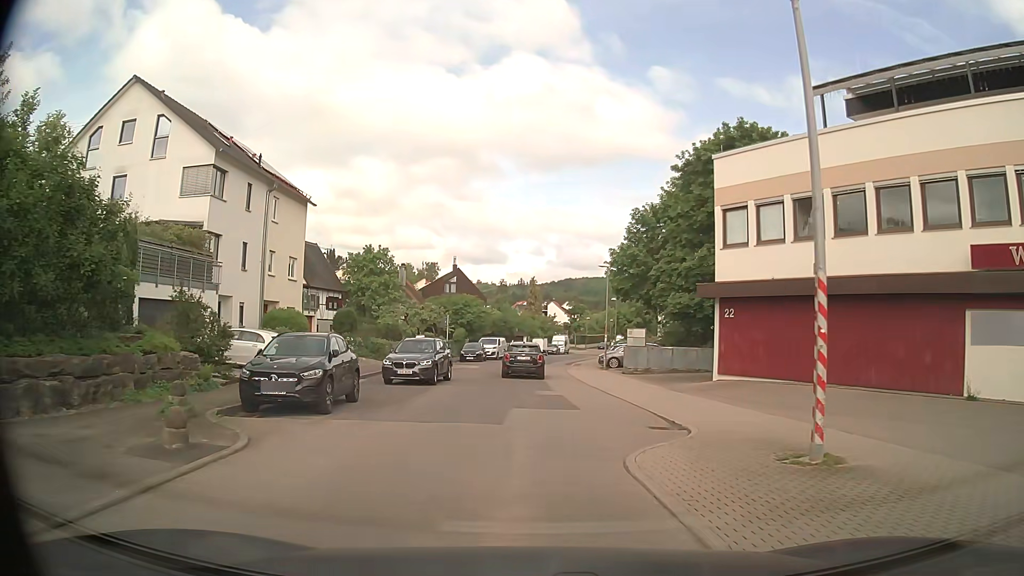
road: residential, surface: asphalt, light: Day
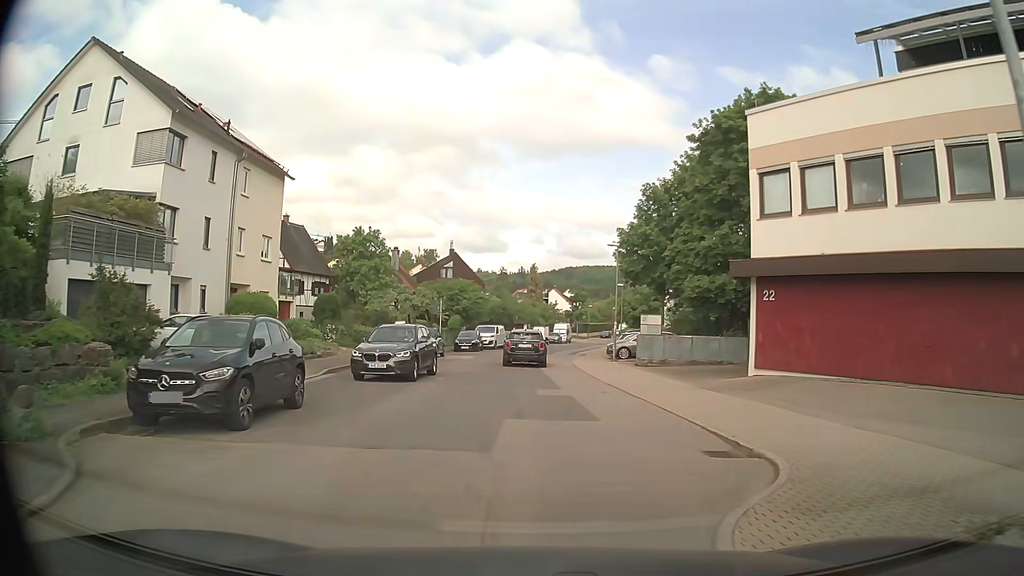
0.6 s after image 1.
(0.0, +4.1) m; 0°
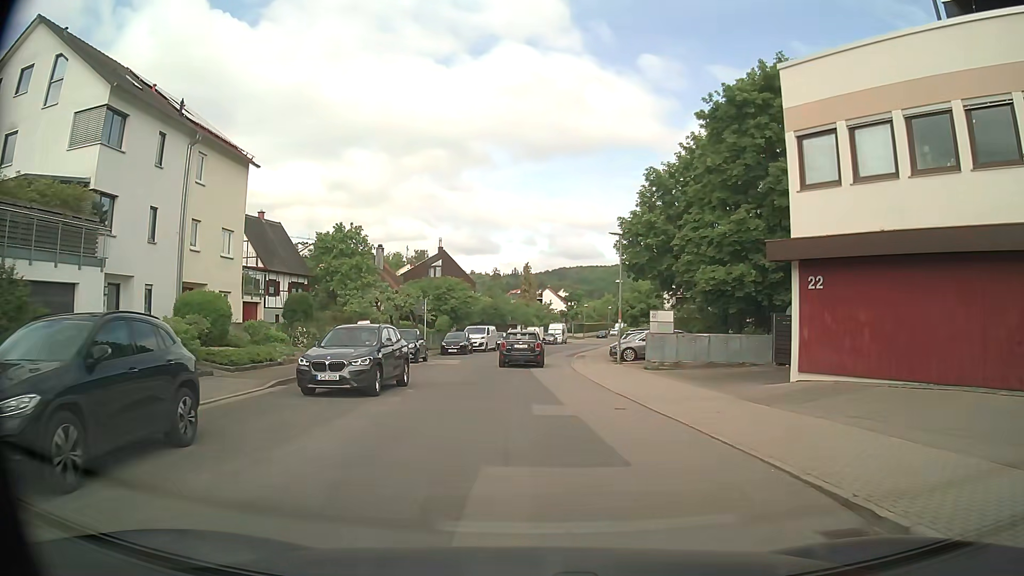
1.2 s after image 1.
(0.0, +4.0) m; 0°
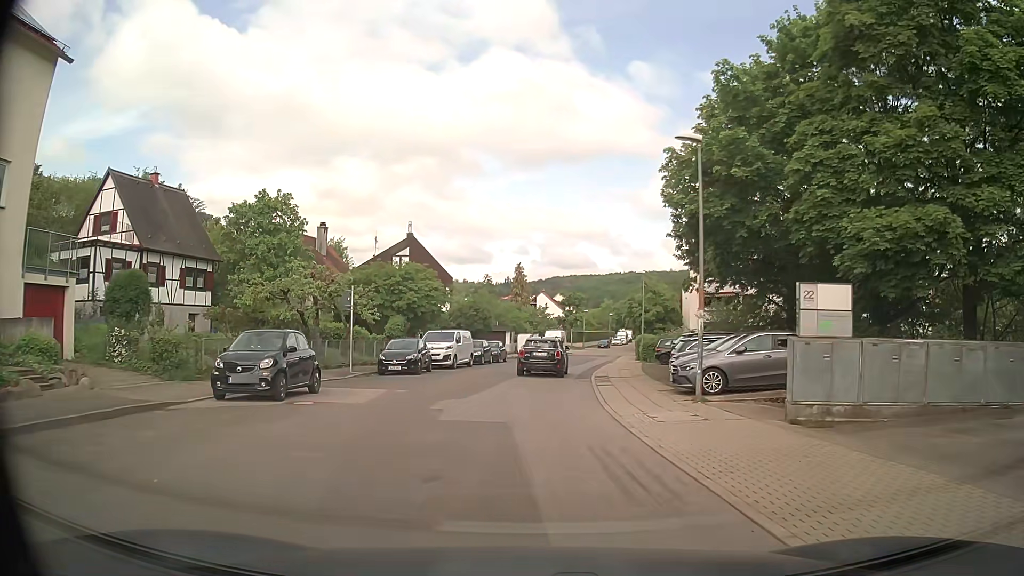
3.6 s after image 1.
(0.0, +16.1) m; -1°
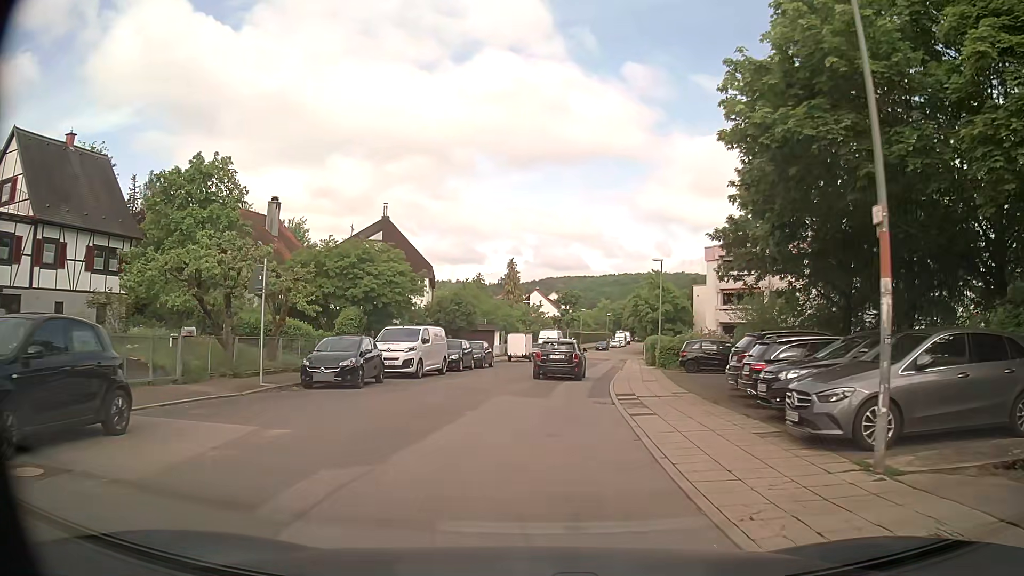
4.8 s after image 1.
(+0.1, +8.5) m; +1°
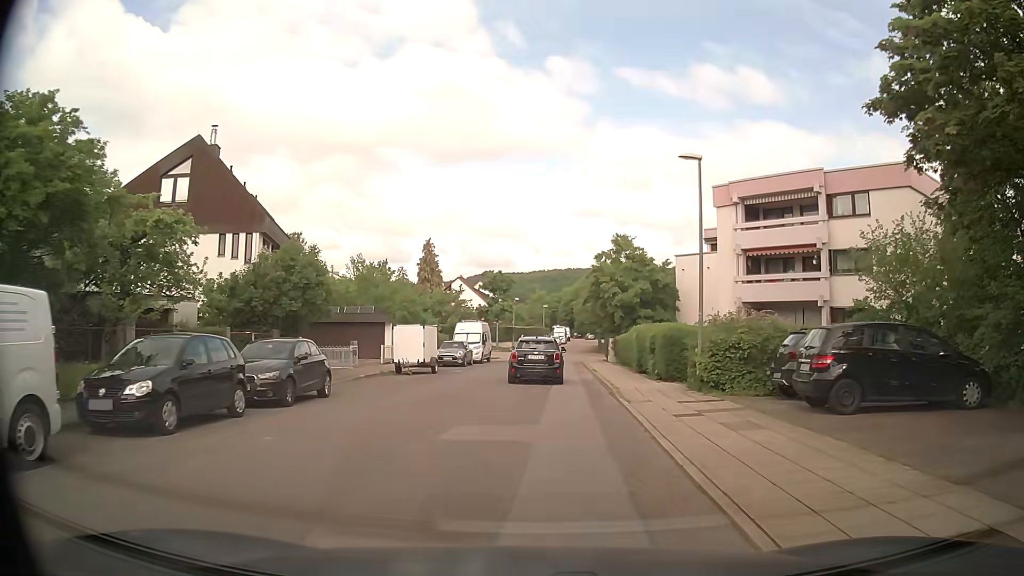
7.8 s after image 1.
(+0.9, +21.2) m; +6°
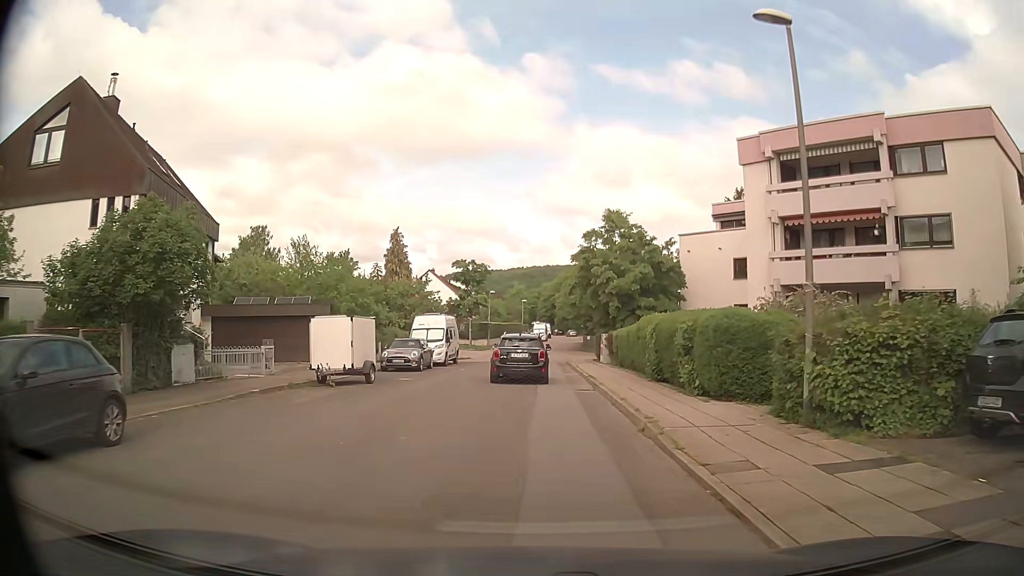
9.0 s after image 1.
(+0.2, +8.3) m; +2°
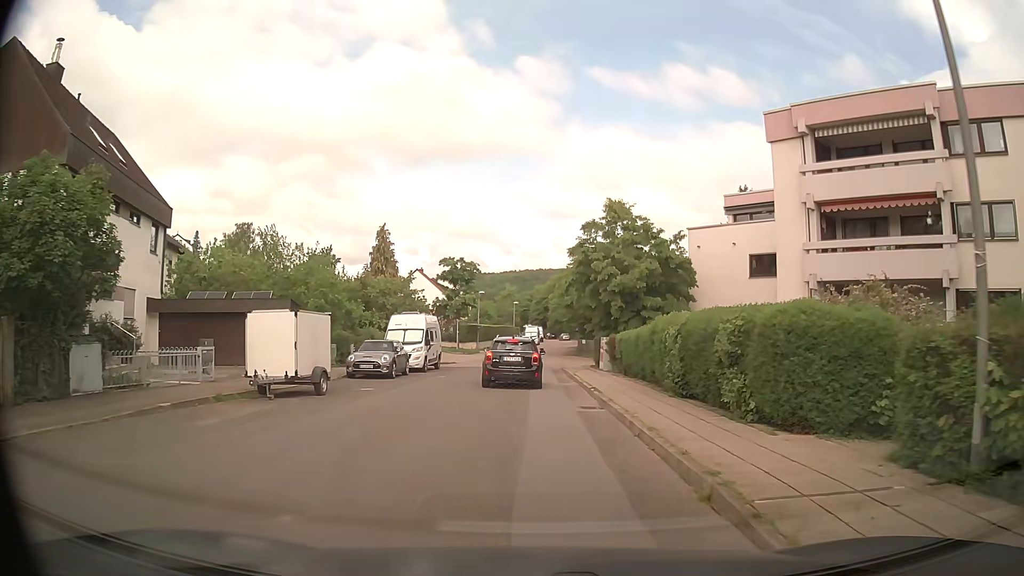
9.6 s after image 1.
(0.0, +4.3) m; 0°
(0, +10) (0, +20) (0, +30) (+1, +40) (+1, +50) (+2, +60) (+2, +70) (+3, +80) (+4, +90) (+5, +100) m
